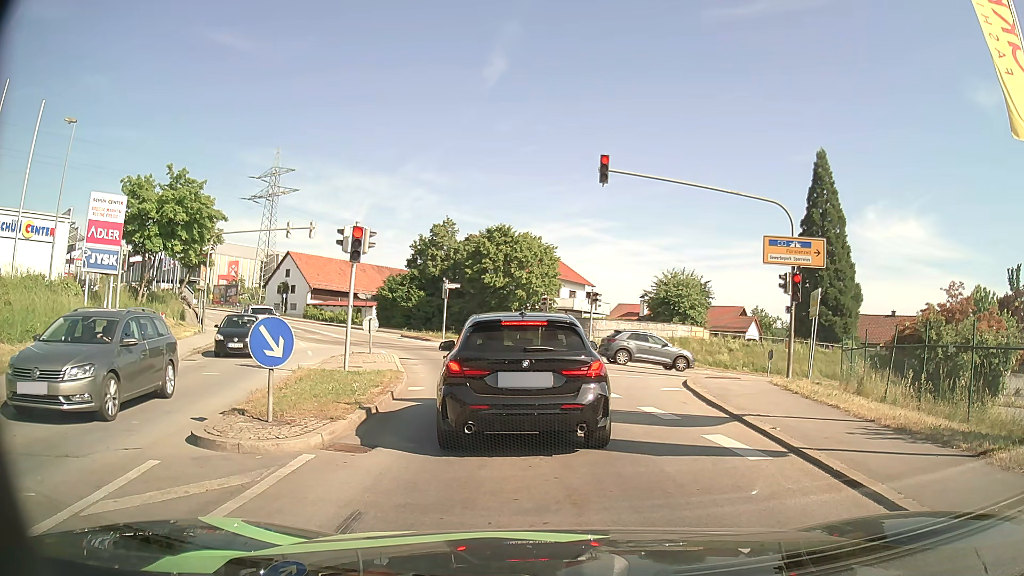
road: tertiary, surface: asphalt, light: Day
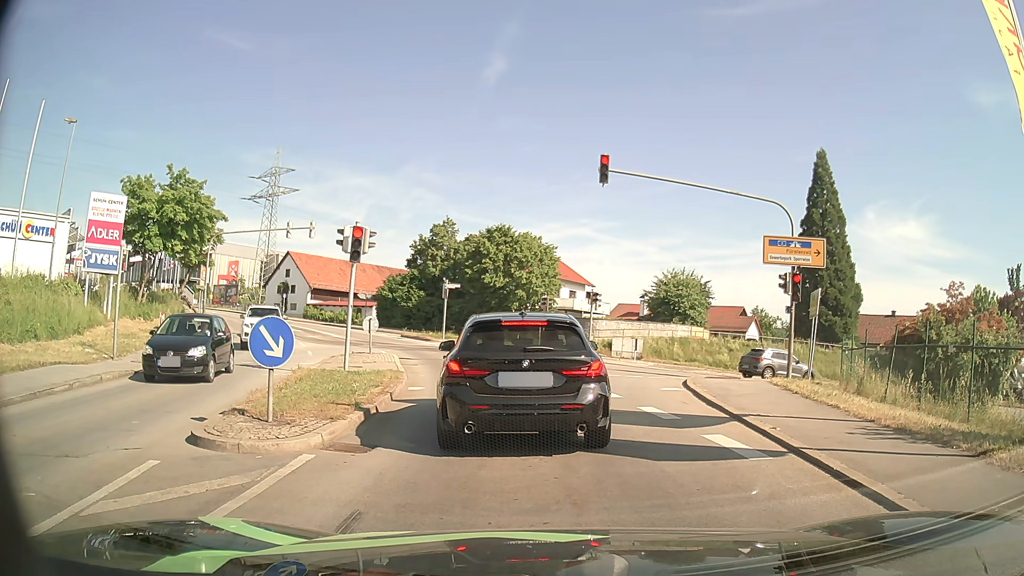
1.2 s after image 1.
(0.0, 0.0) m; 0°
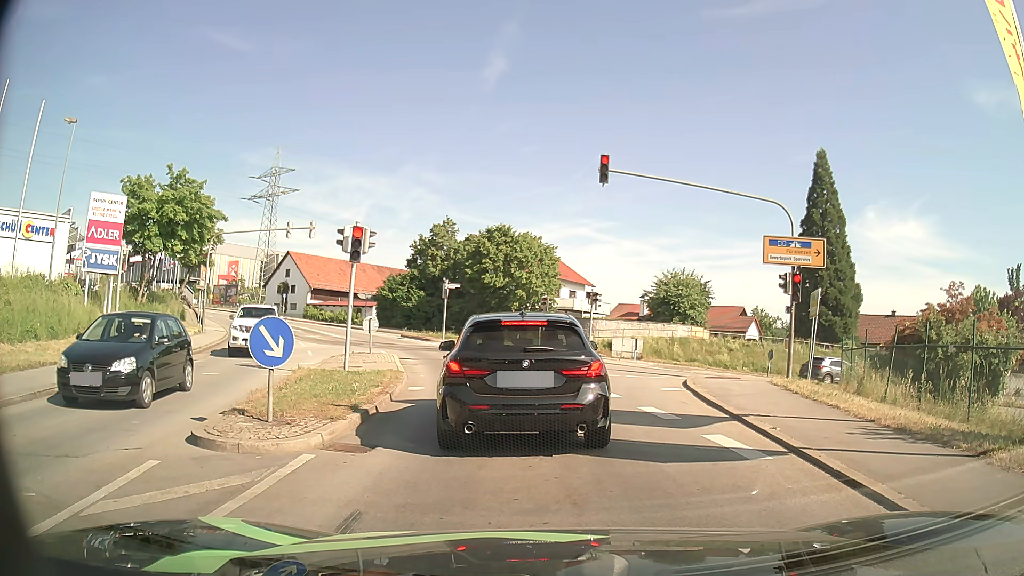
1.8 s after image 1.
(0.0, 0.0) m; 0°
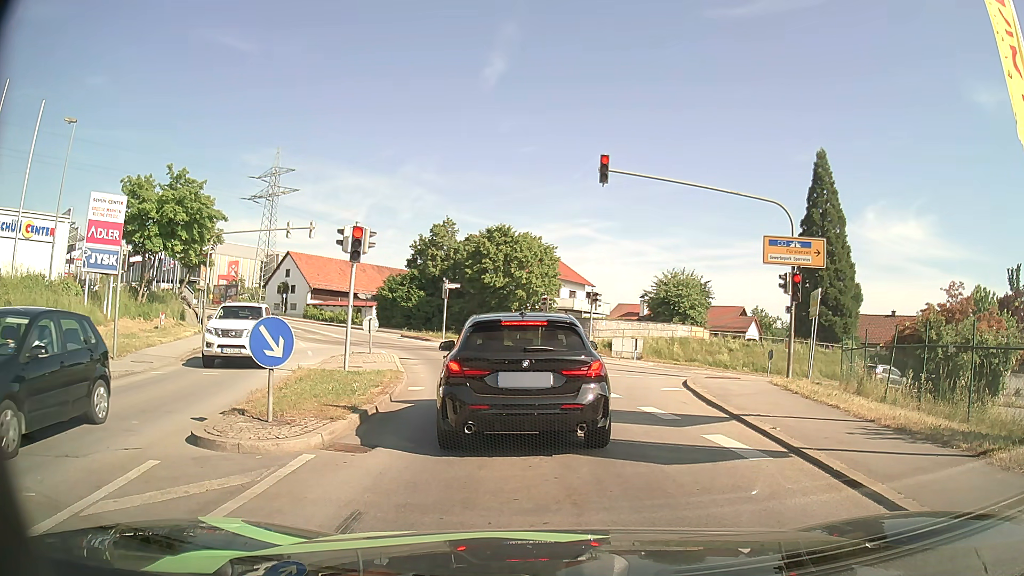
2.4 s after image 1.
(0.0, 0.0) m; 0°
